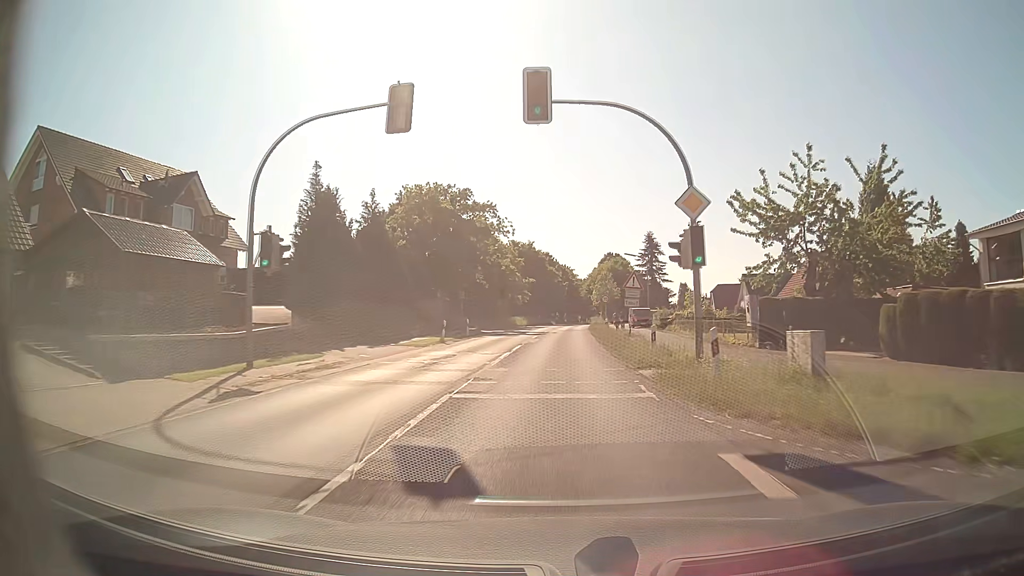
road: secondary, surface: asphalt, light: Day
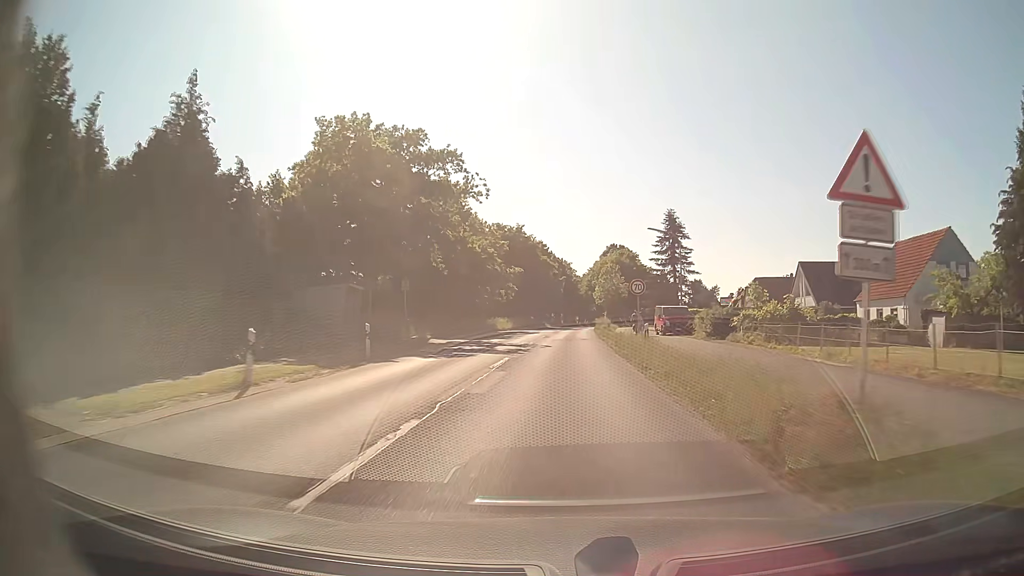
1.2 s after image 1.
(0.0, +21.5) m; 0°
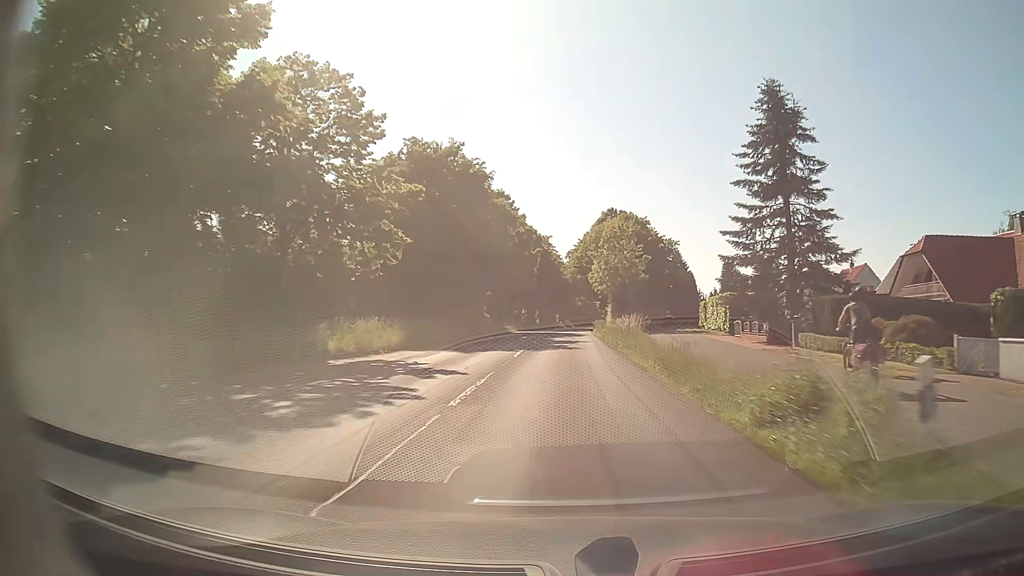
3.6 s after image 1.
(+0.6, +42.9) m; +2°
